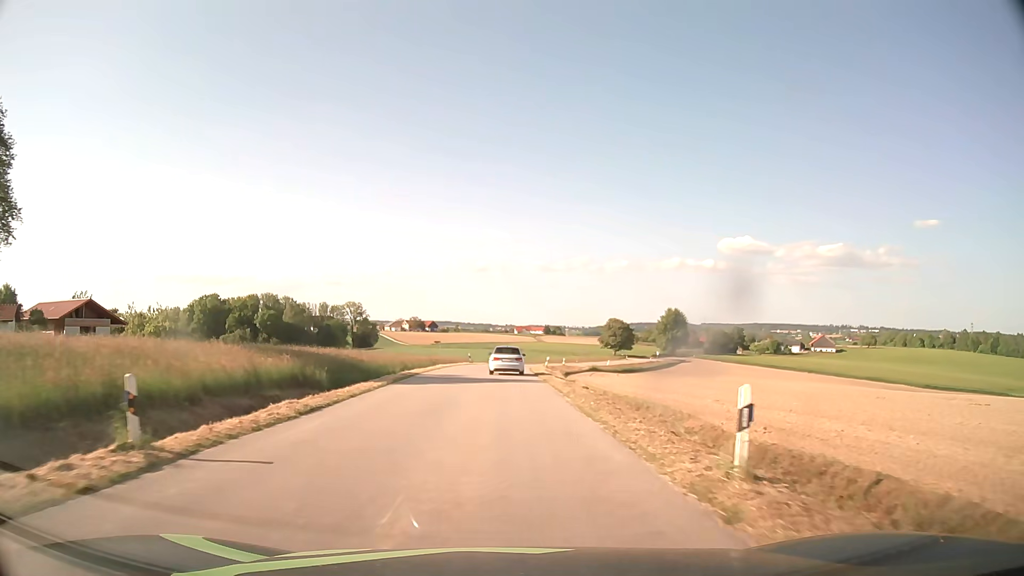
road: tertiary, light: Day
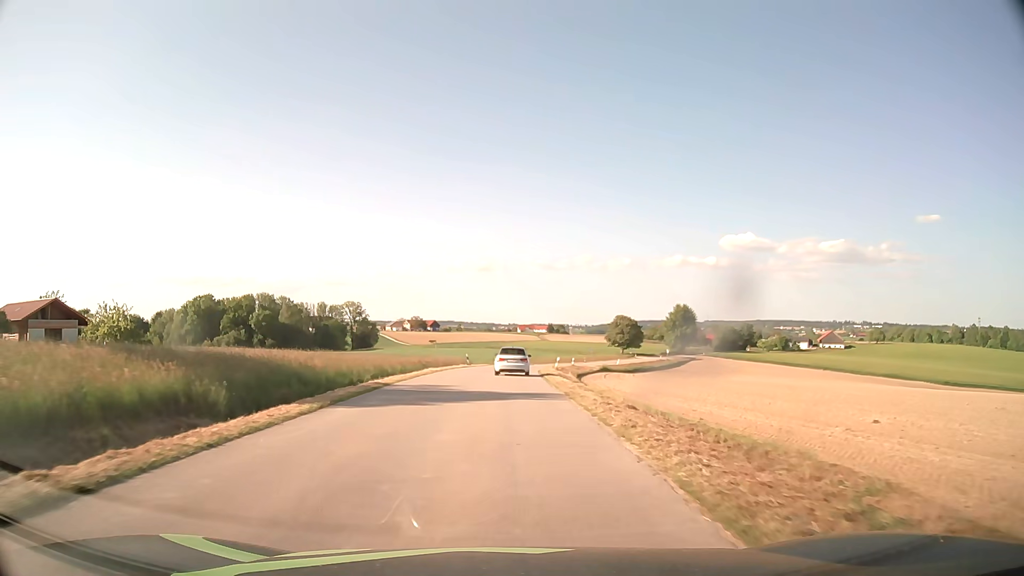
(0.0, +8.7) m; 0°
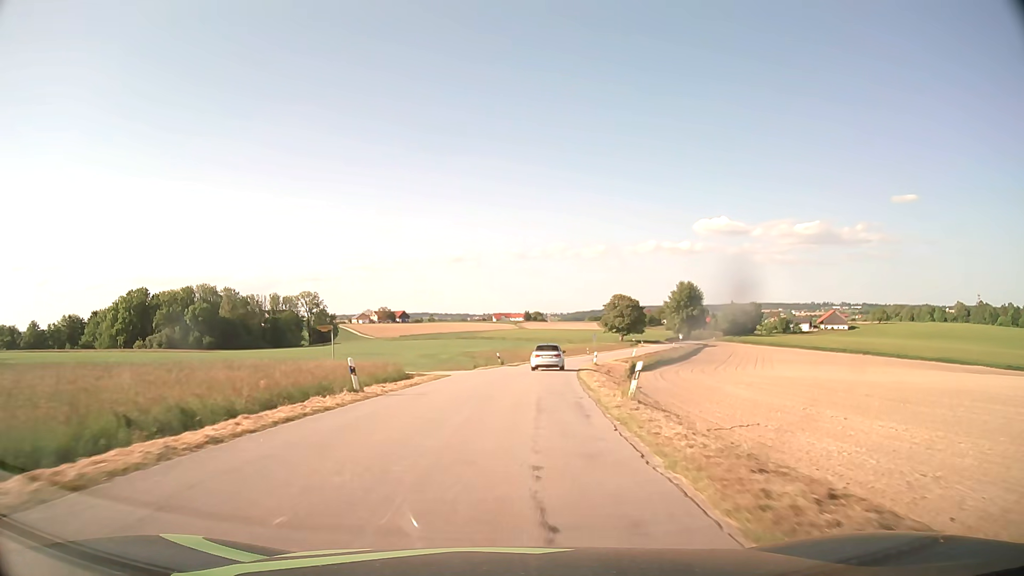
(+0.1, +37.6) m; +2°
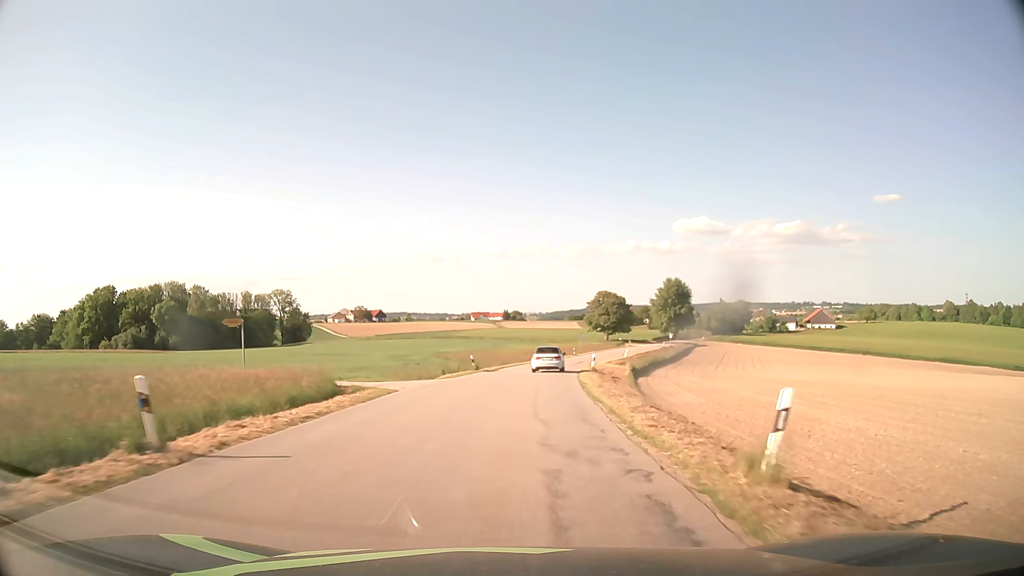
(+0.1, +10.0) m; +2°
(0, +10) (+1, +20) (+1, +30) (+3, +40) (+4, +50) (+6, +60) (+8, +69) (+10, +79) (+13, +89) (+16, +98) m
